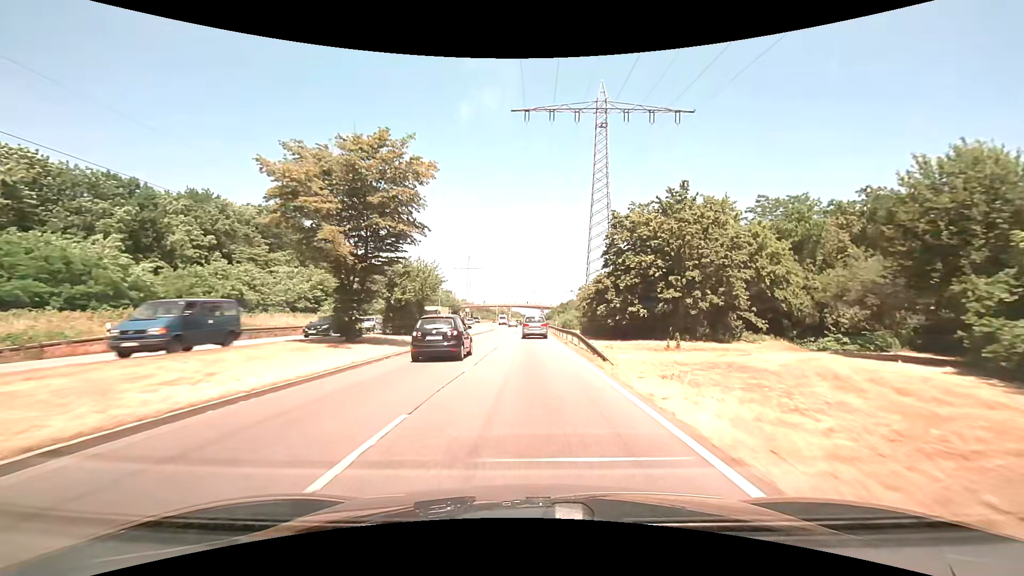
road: primary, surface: asphalt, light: Day
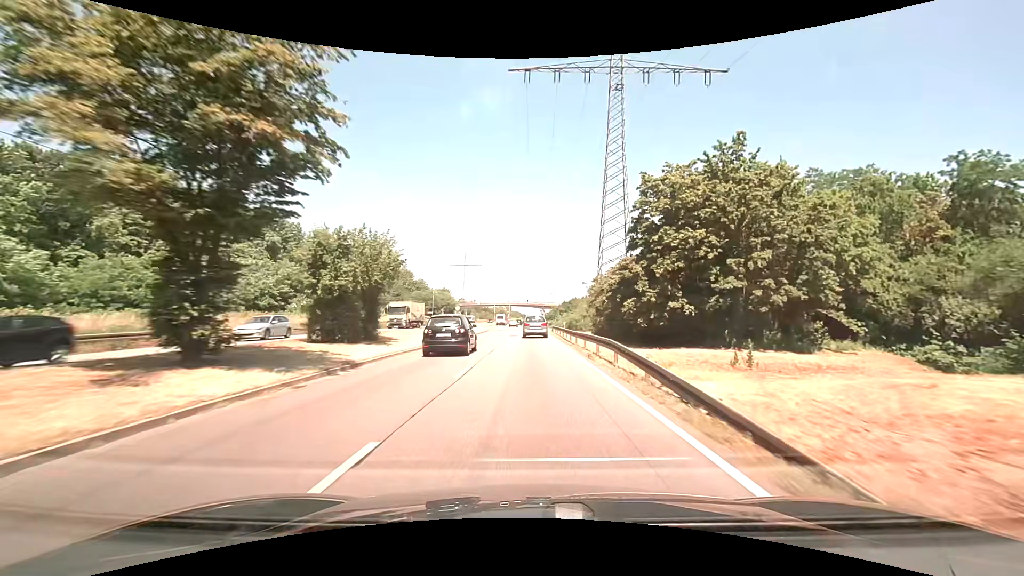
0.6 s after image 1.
(0.0, +10.6) m; 0°
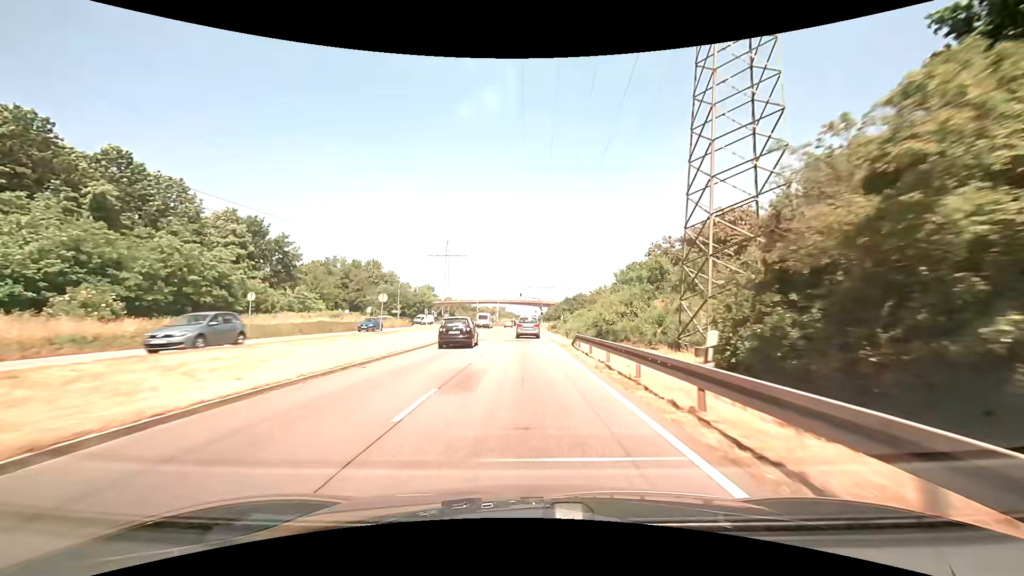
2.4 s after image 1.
(+0.1, +31.8) m; +1°
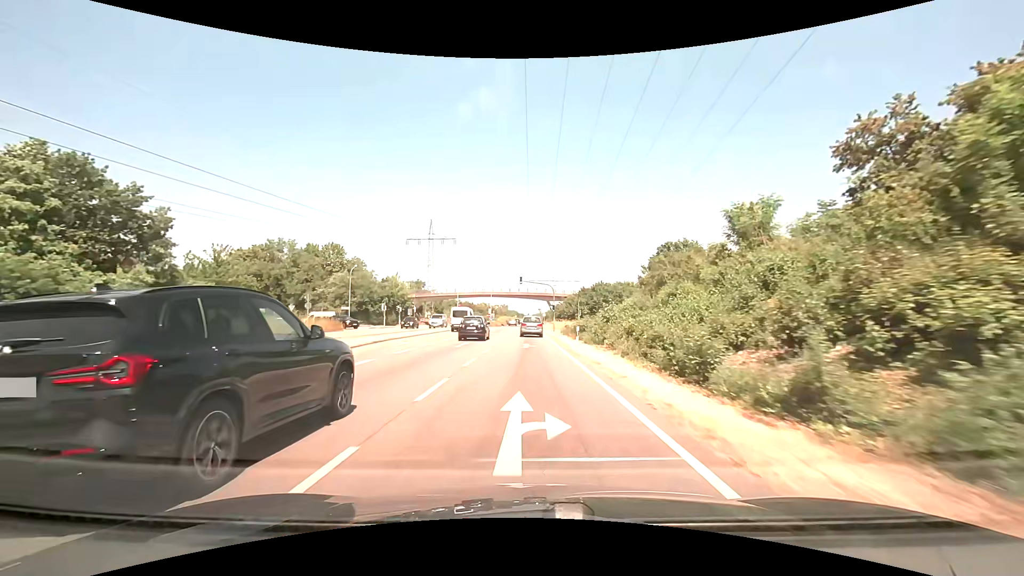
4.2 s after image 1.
(-0.1, +31.8) m; 0°
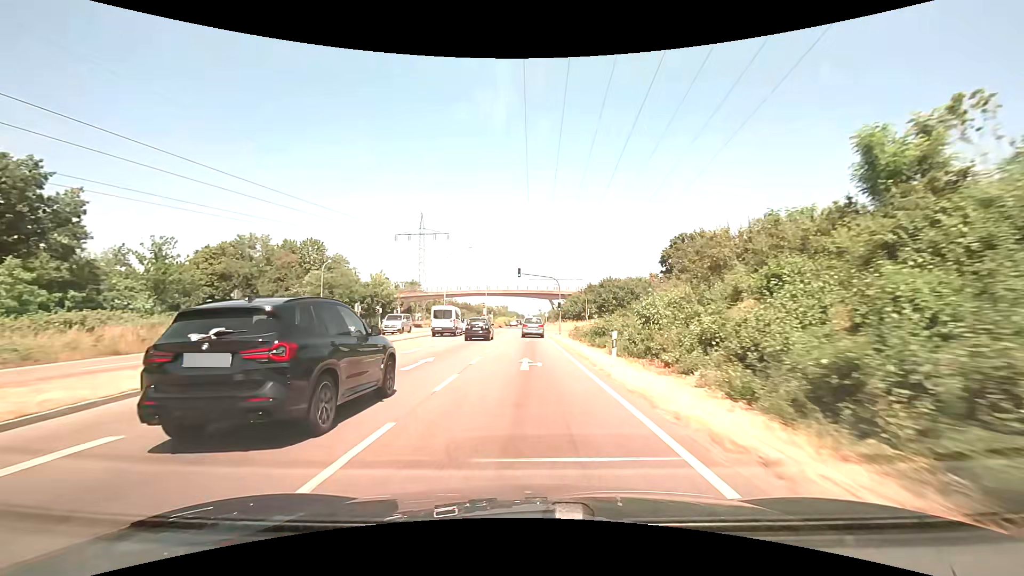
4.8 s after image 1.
(0.0, +10.6) m; 0°
